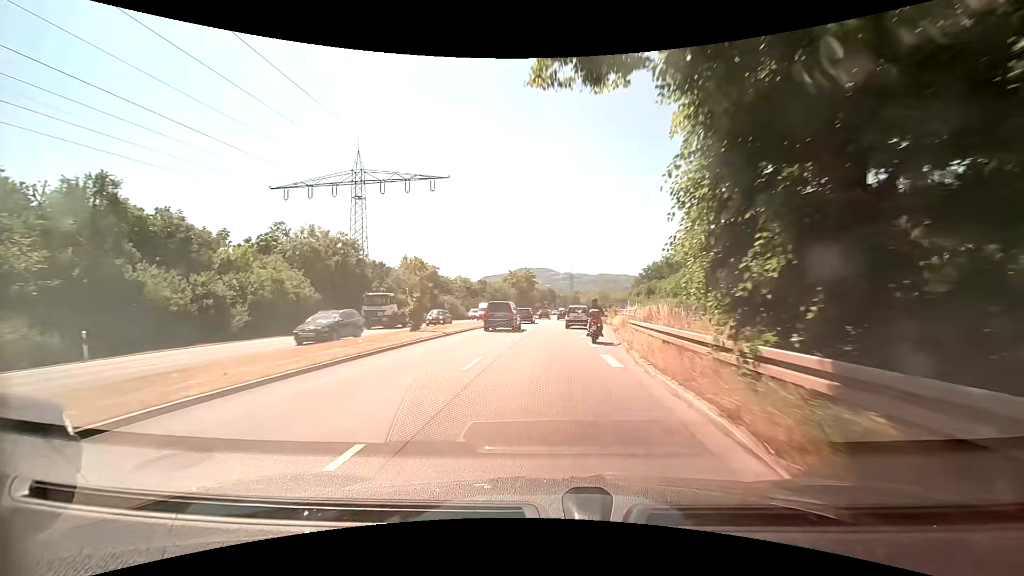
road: primary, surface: asphalt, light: Day
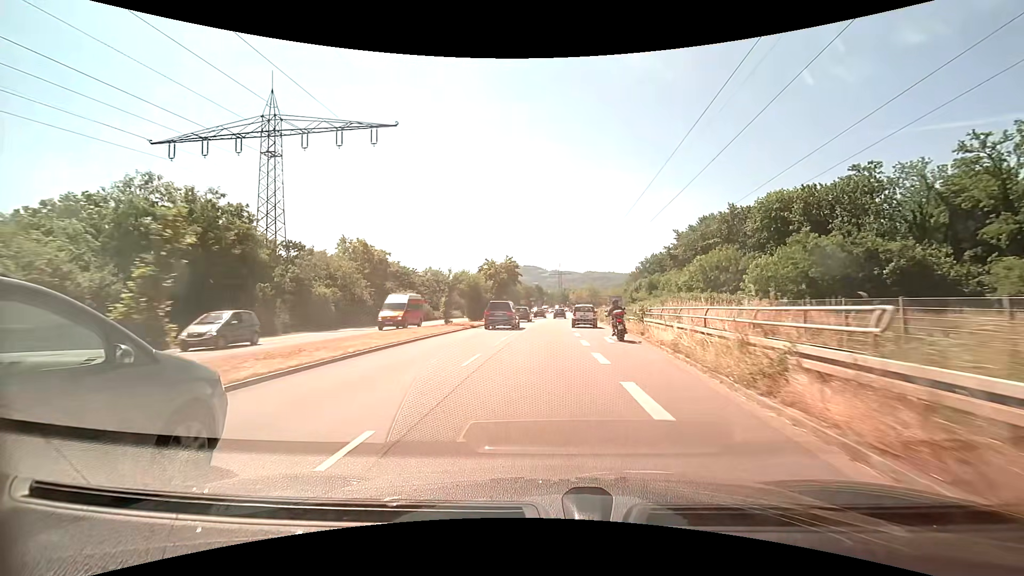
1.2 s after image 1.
(+0.2, +17.4) m; +1°
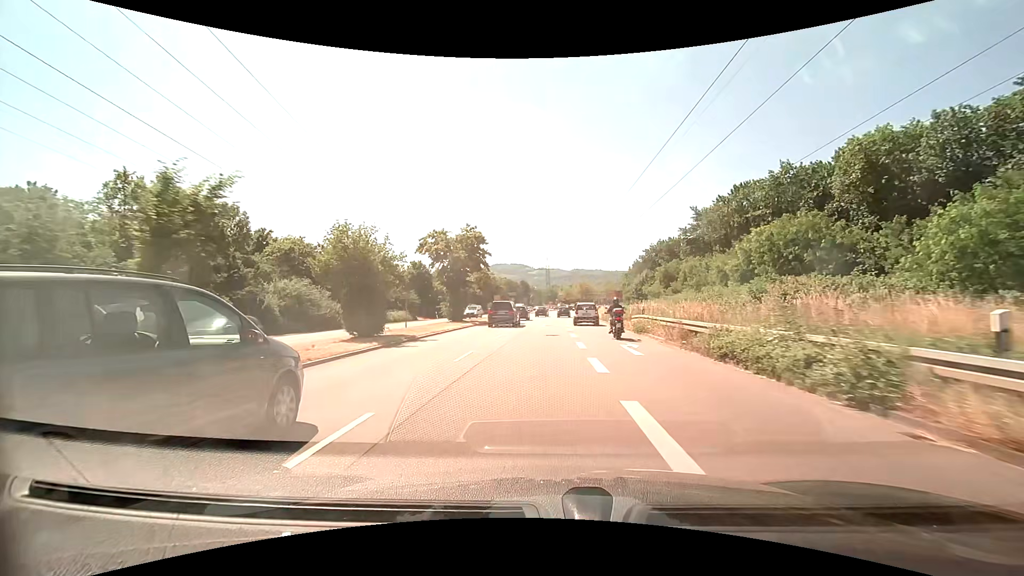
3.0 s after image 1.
(+0.3, +26.1) m; +1°
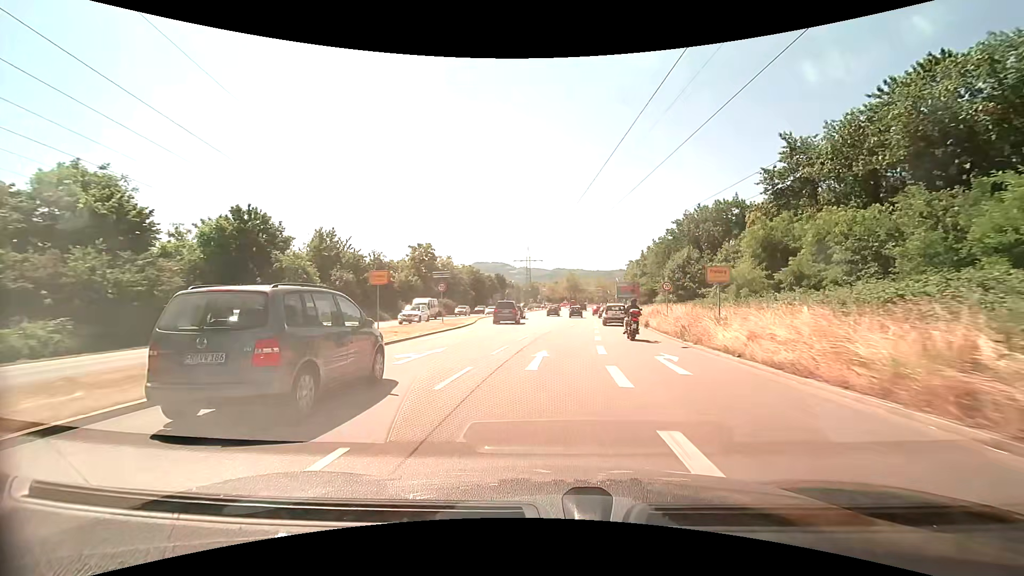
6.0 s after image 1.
(+0.3, +43.8) m; +2°
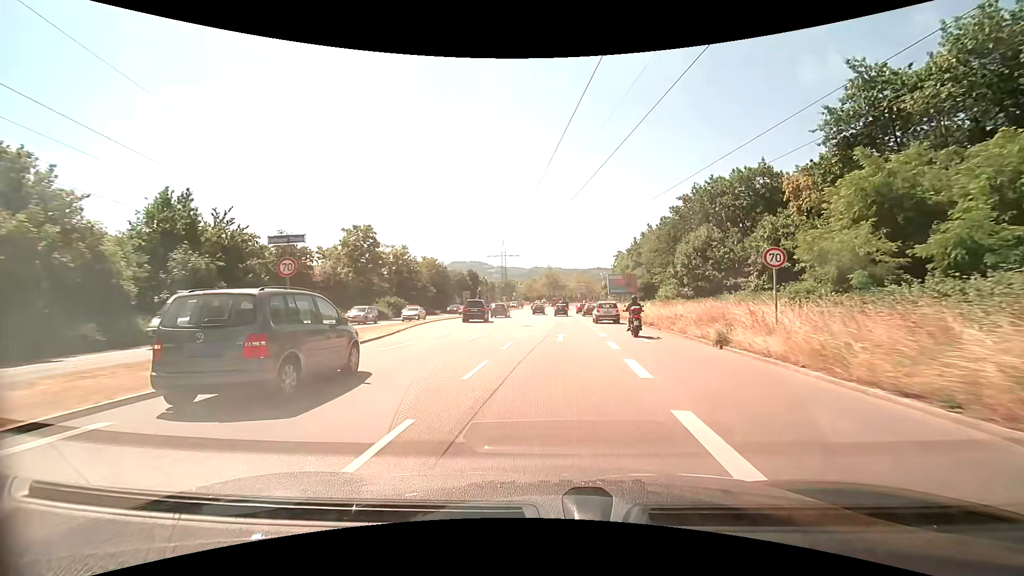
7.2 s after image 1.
(+0.4, +17.3) m; +2°
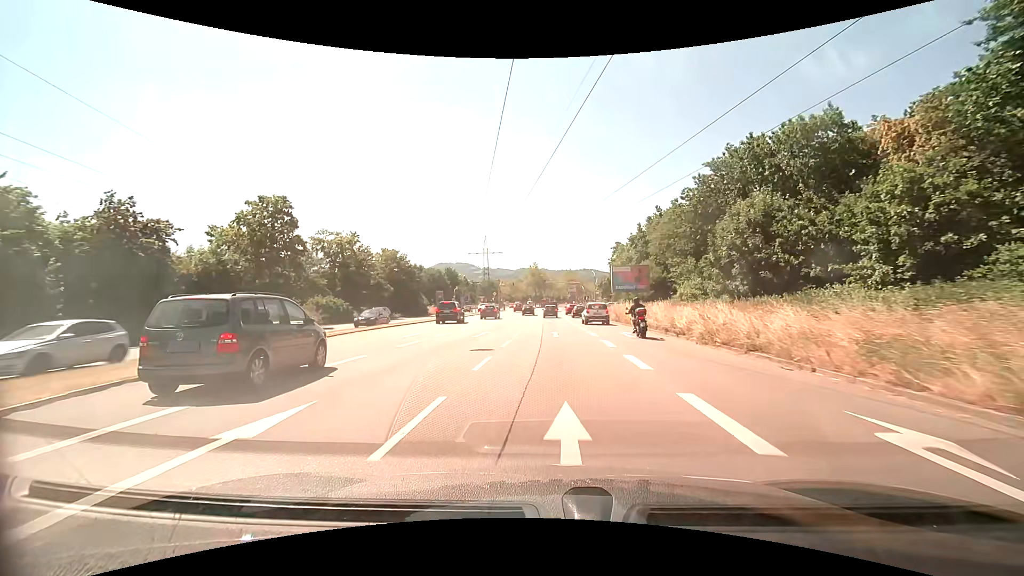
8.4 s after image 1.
(+0.3, +16.8) m; +1°
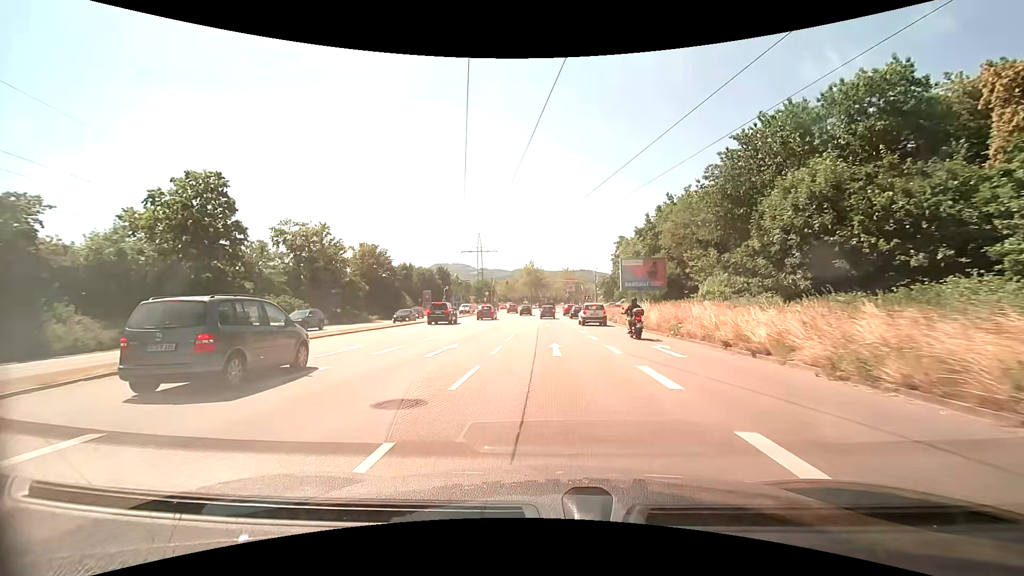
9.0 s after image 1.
(0.0, +8.4) m; 0°
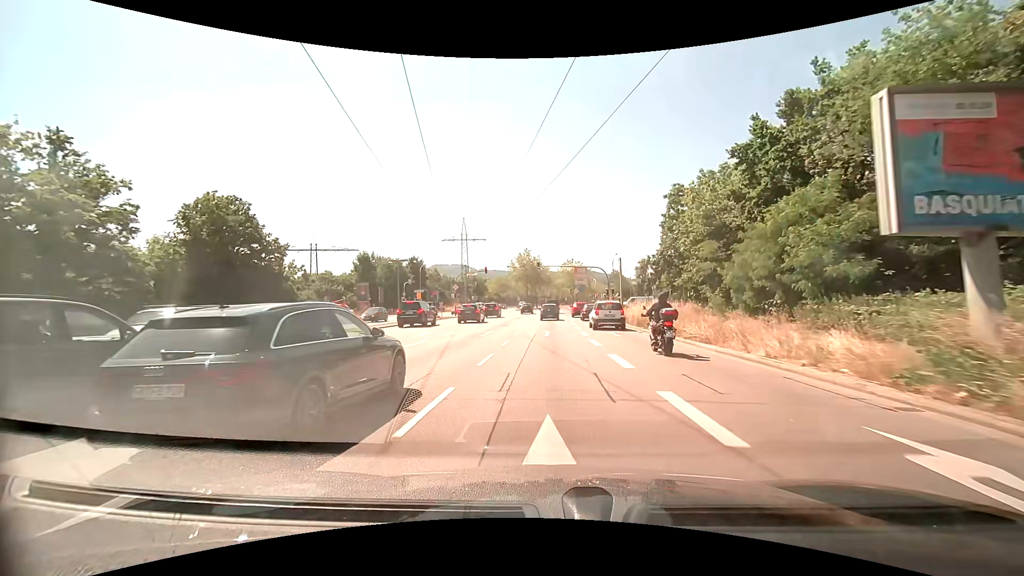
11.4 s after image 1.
(+0.1, +33.7) m; 0°
(0, +10) (0, +20) (0, +30) (0, +40) (0, +50) (+1, +60) (+1, +70) (+1, +80) (+1, +90) (+1, +100) m
